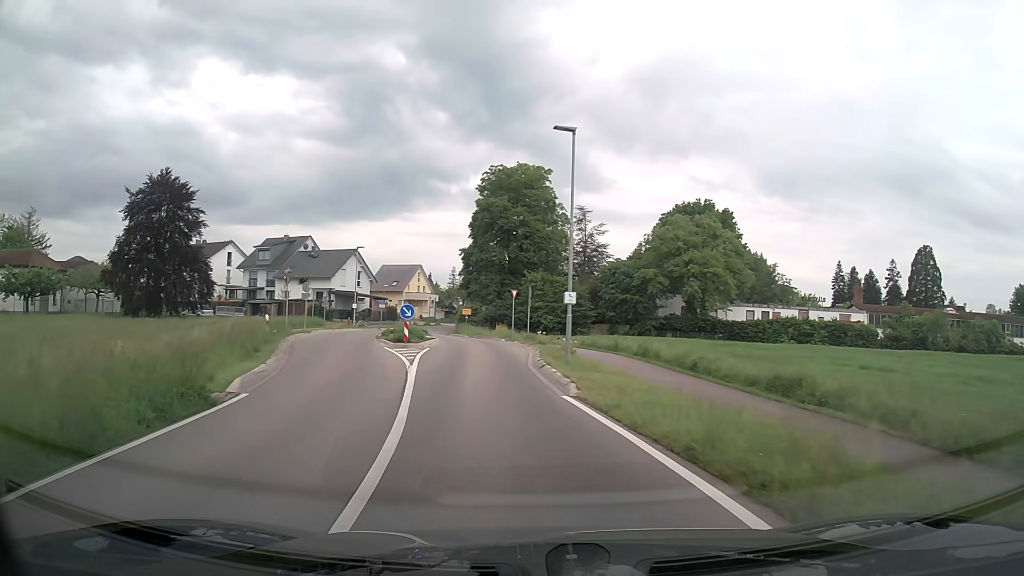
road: tertiary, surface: asphalt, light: Day
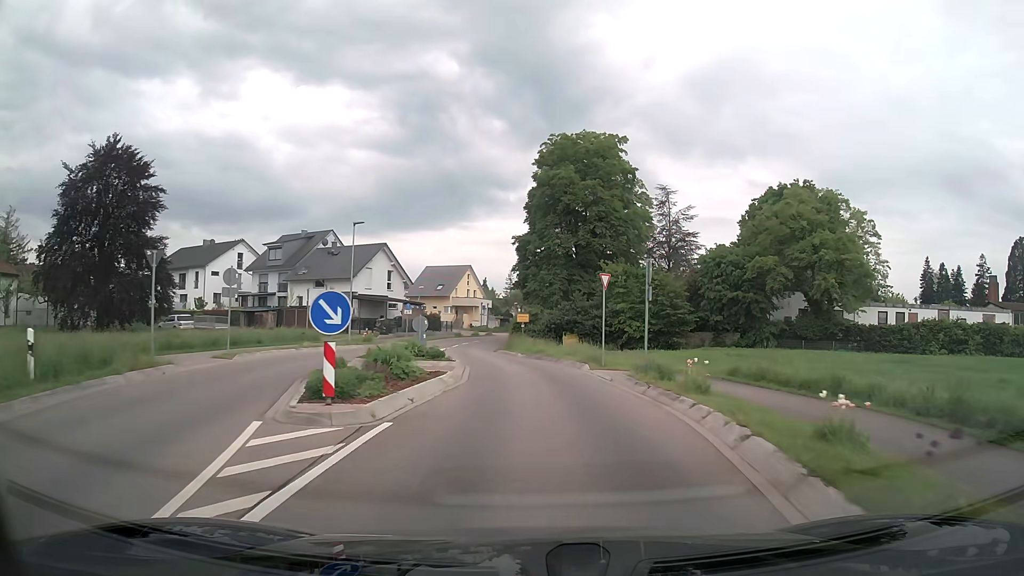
(-1.3, +18.2) m; -5°
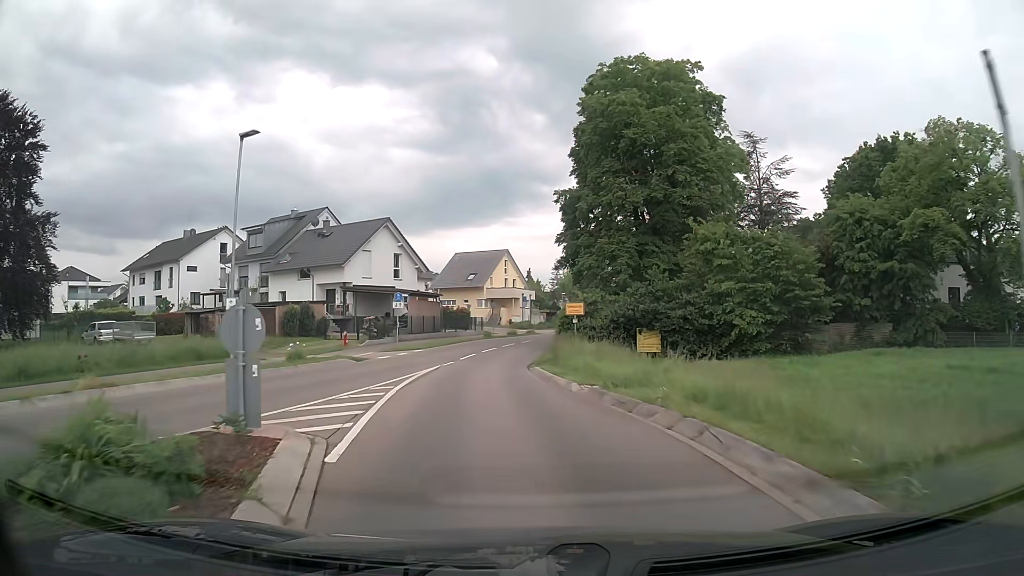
(-0.2, +18.1) m; -4°
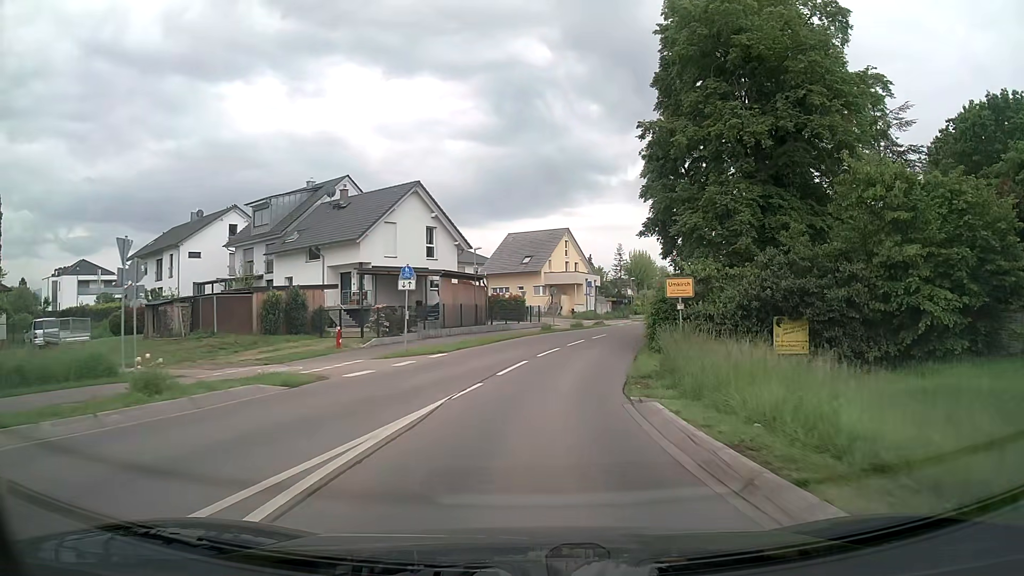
(-0.7, +12.1) m; -5°
(0, +10) (+1, +20) (+3, +30) (+6, +39) (+9, +49) (+13, +58) (+16, +67) (+20, +77) (+23, +86) (+26, +96) m
